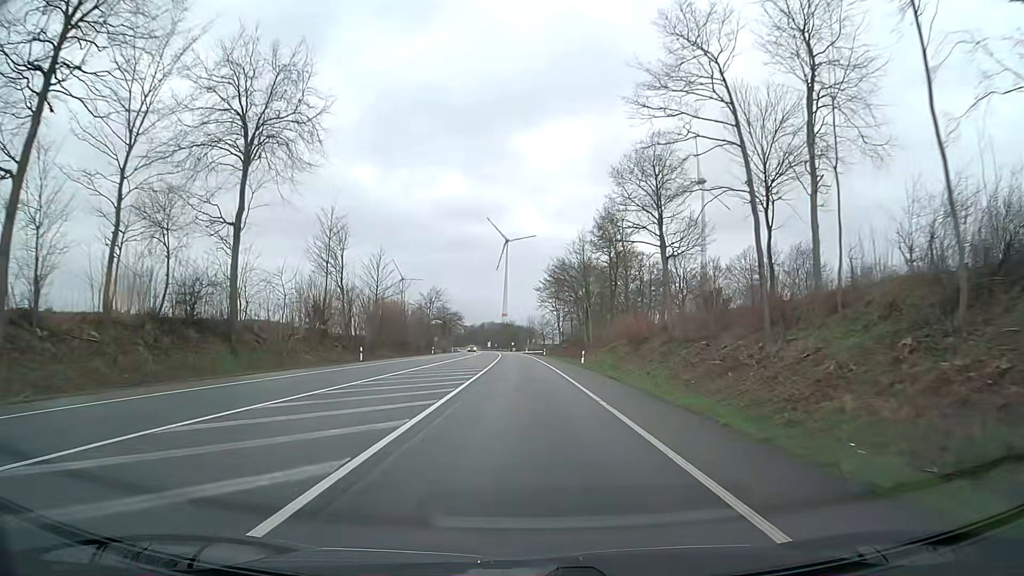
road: primary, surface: asphalt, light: Day
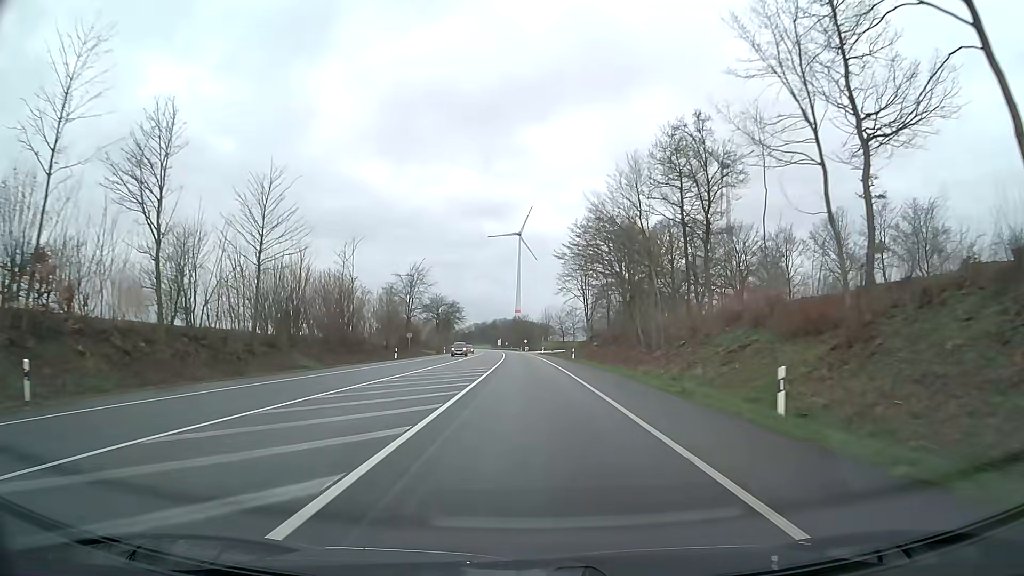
(-0.5, +37.3) m; -1°
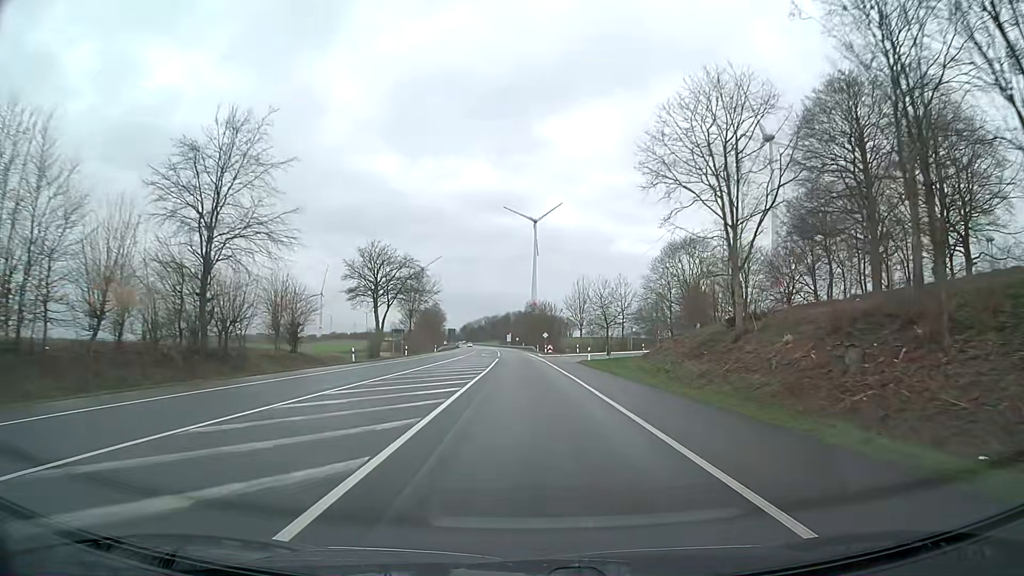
(-0.7, +67.7) m; -1°
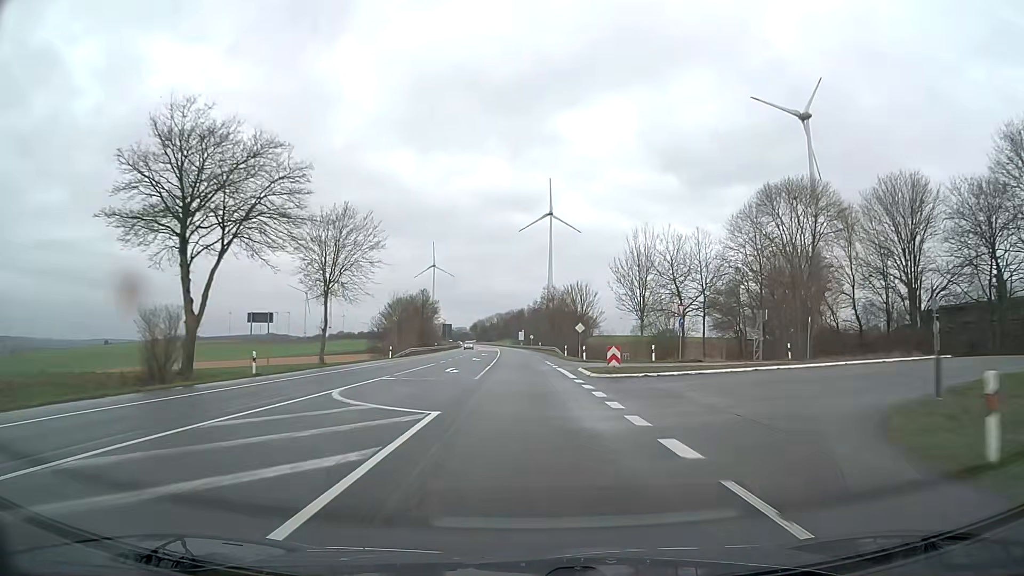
(-0.4, +43.8) m; -1°
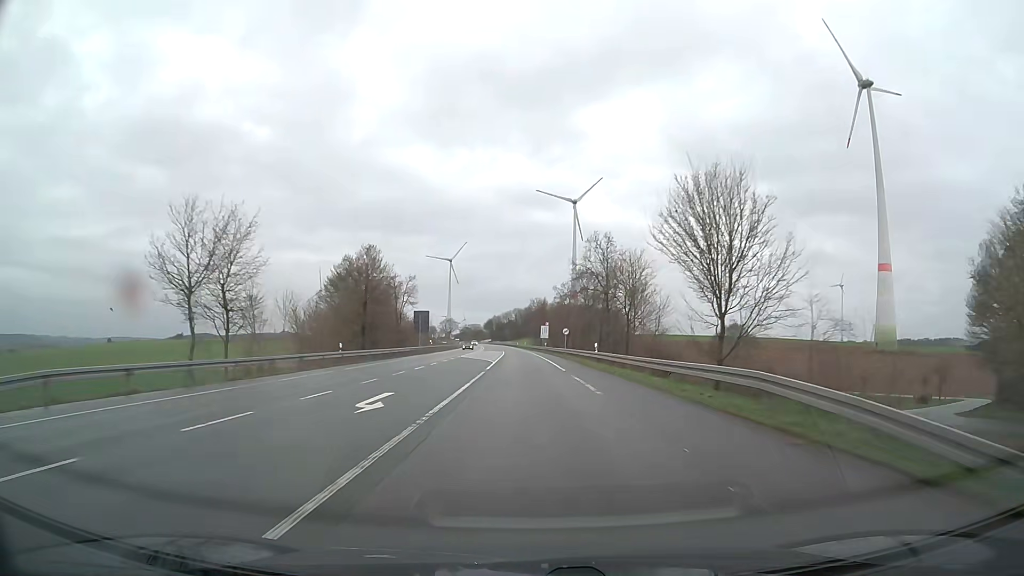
(-1.2, +60.8) m; -2°
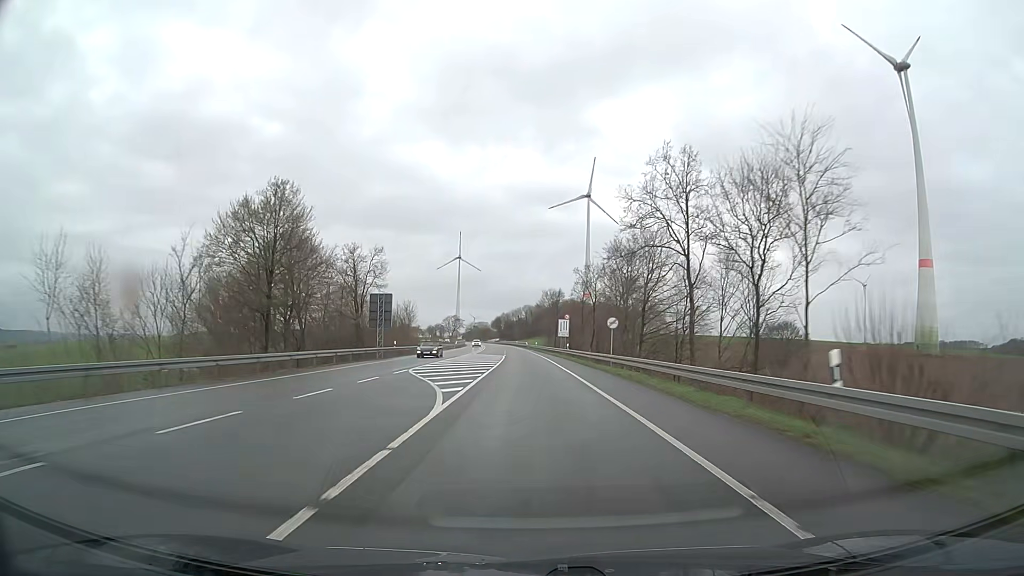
(-0.3, +30.9) m; -1°
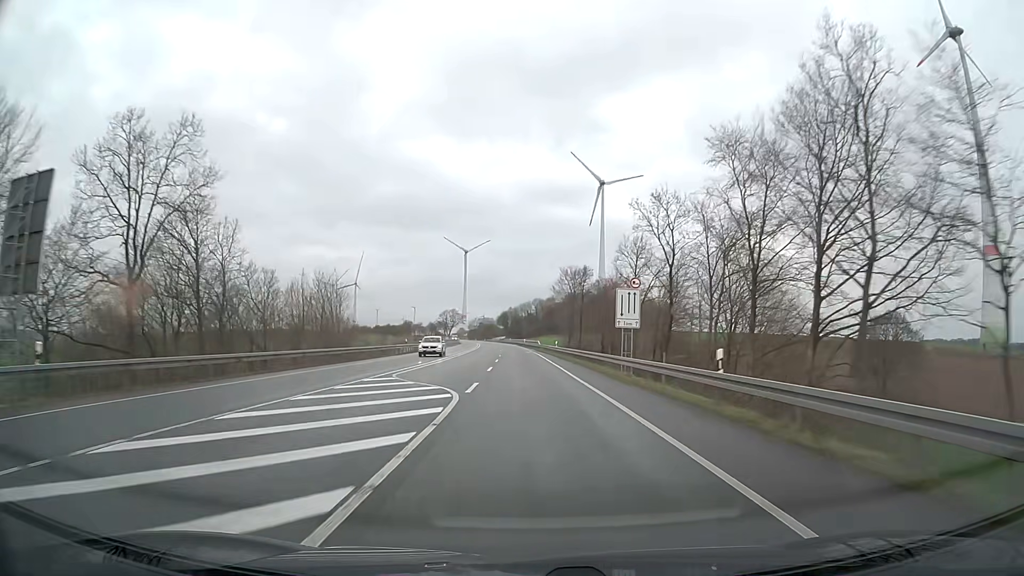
(-0.3, +46.8) m; -1°
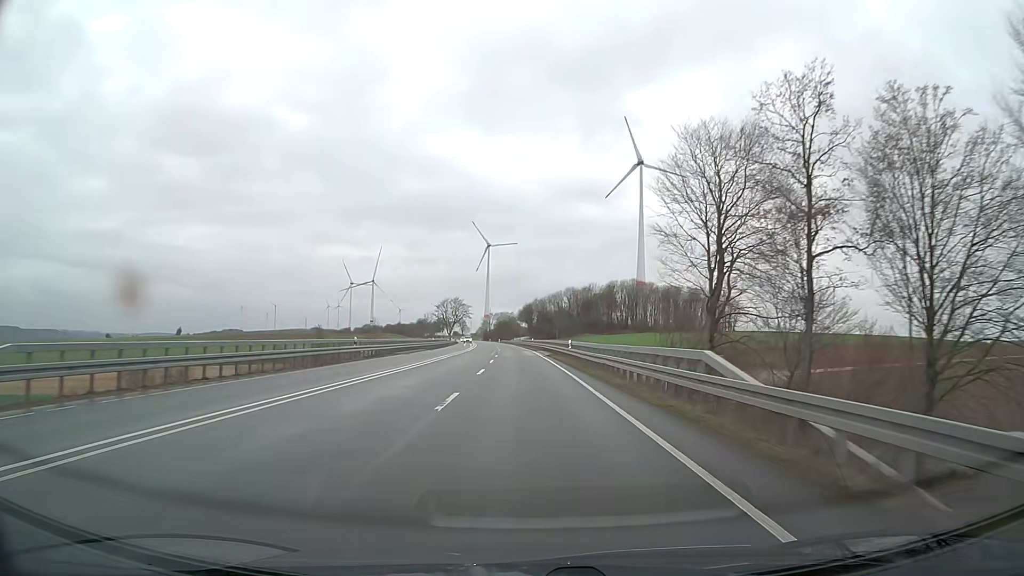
(-1.2, +78.6) m; -2°
(0, +10) (0, +20) (0, +30) (-1, +40) (-1, +50) (-1, +60) (-2, +70) (-2, +80) (-3, +90) (-3, +100) m
